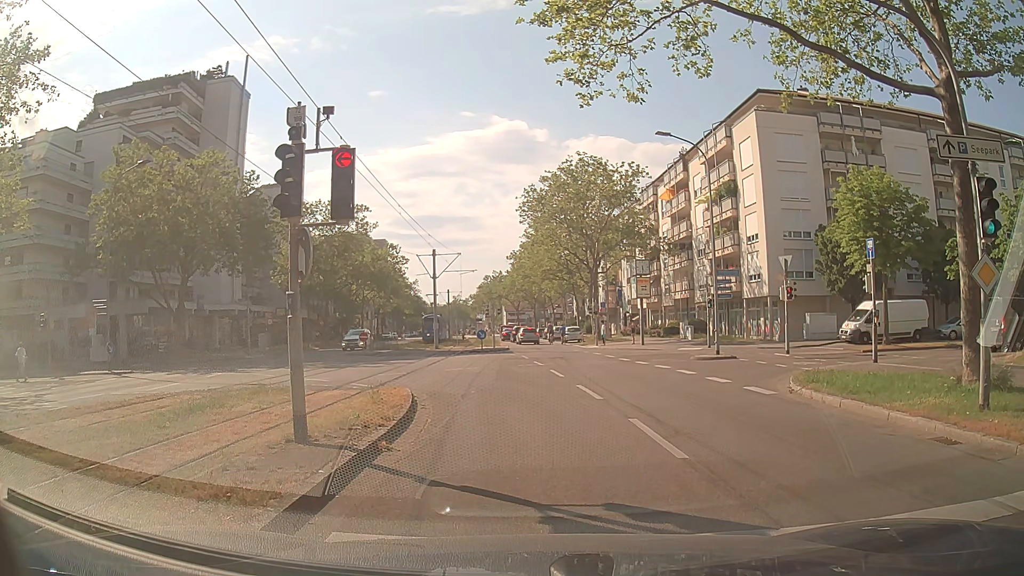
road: tertiary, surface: asphalt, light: Day
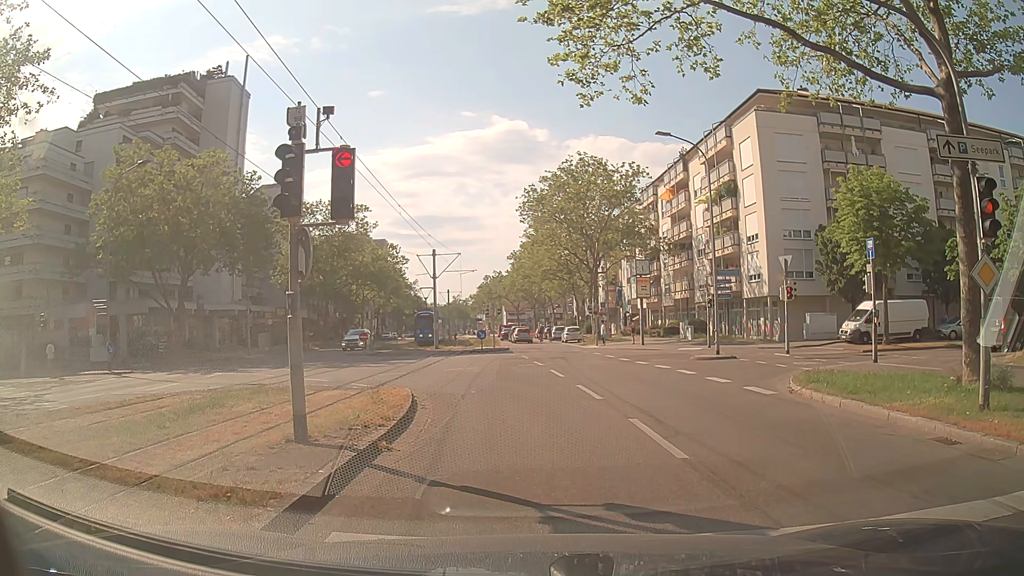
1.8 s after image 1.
(0.0, 0.0) m; 0°
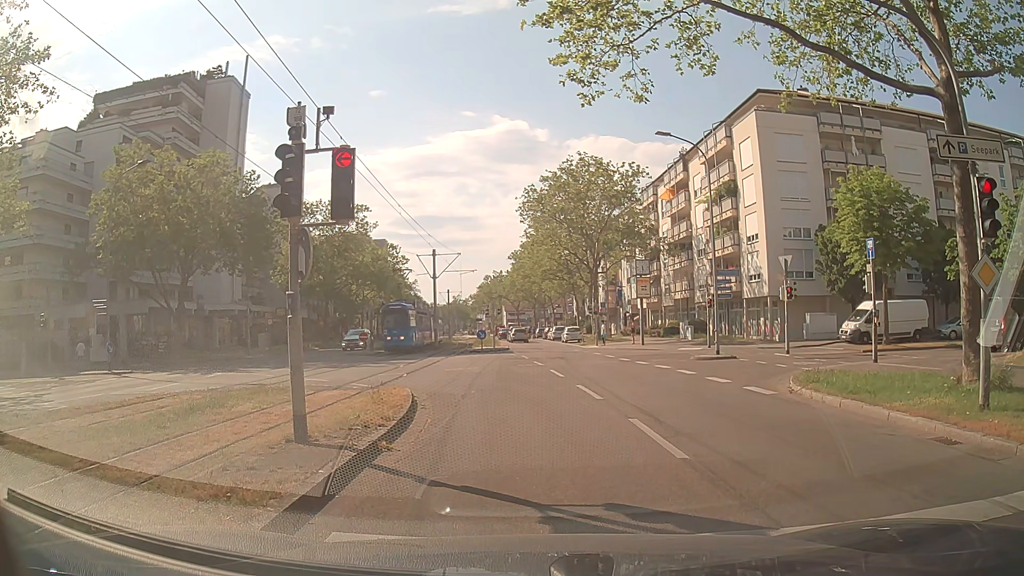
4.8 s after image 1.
(0.0, 0.0) m; 0°
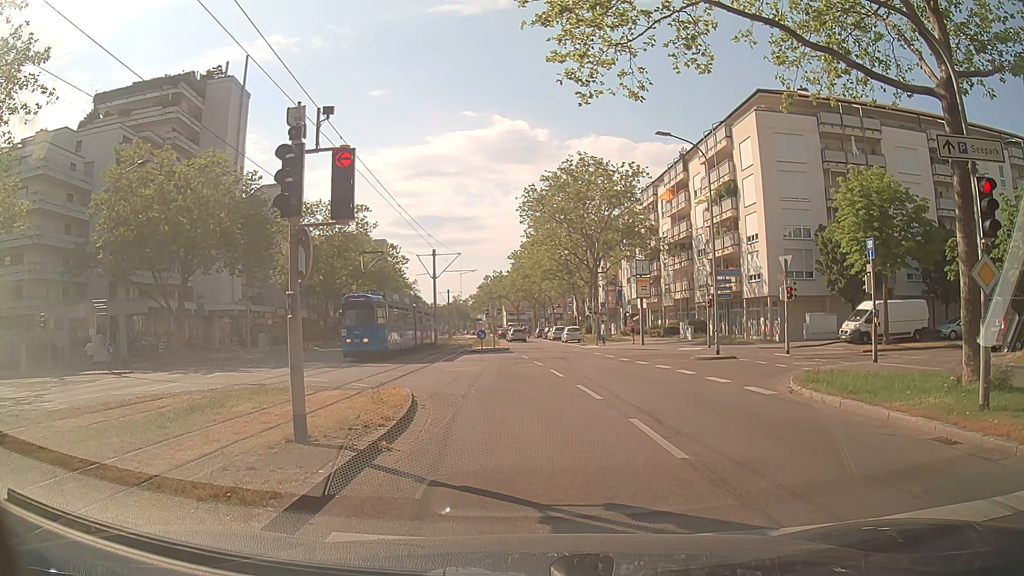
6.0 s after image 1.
(0.0, 0.0) m; 0°
